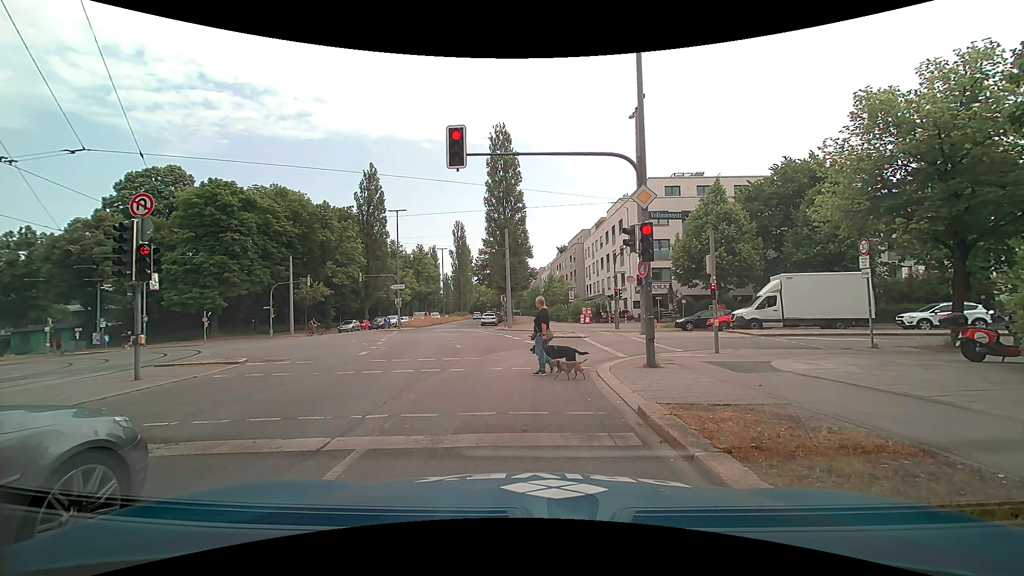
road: secondary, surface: asphalt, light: Day
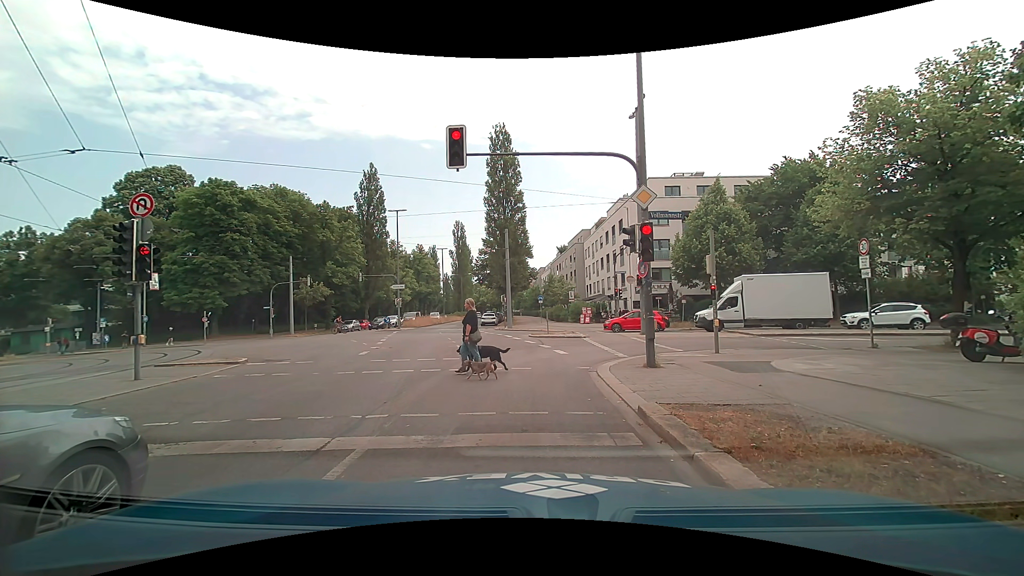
(0.0, 0.0) m; 0°
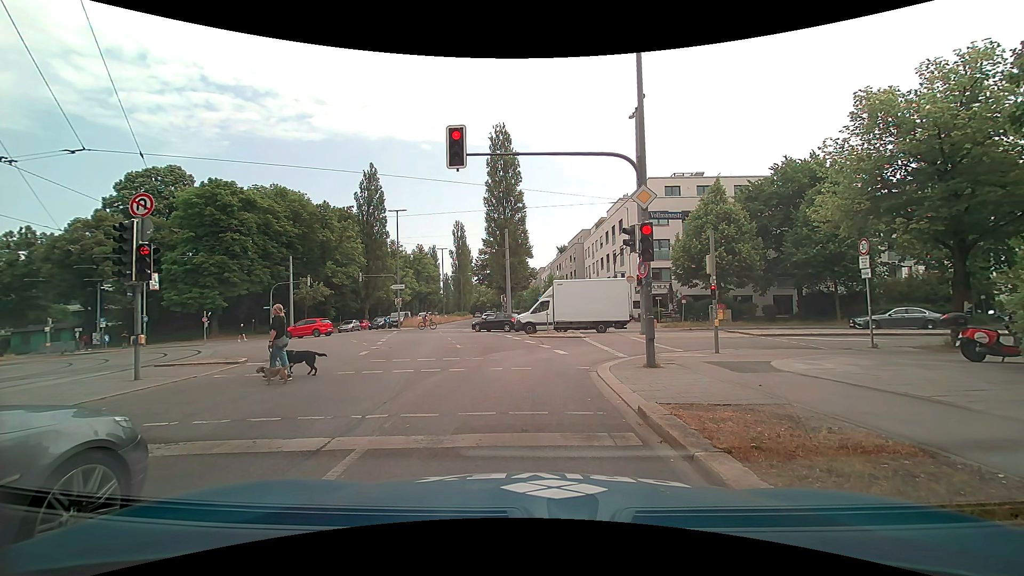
(0.0, 0.0) m; 0°
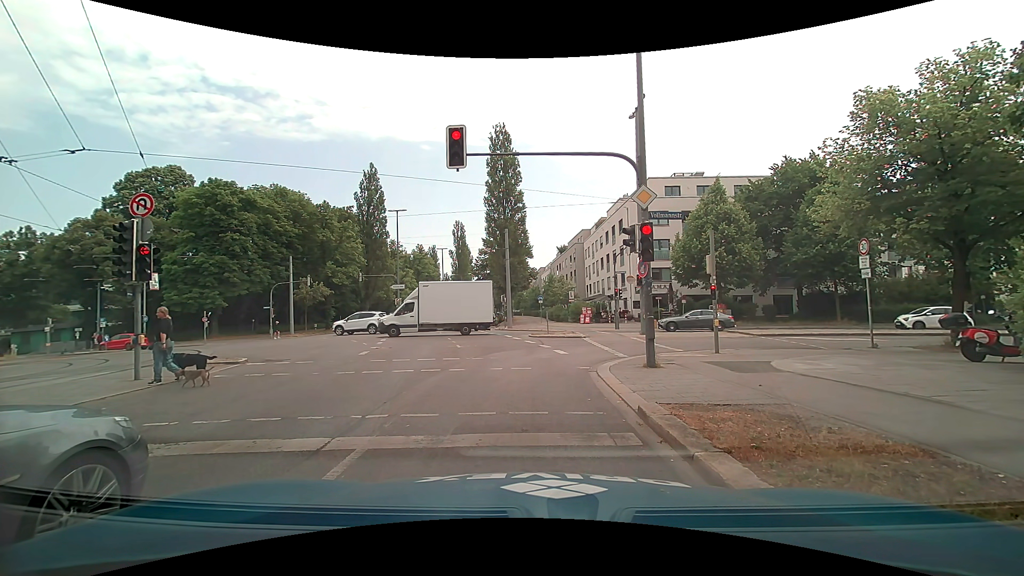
(0.0, 0.0) m; 0°
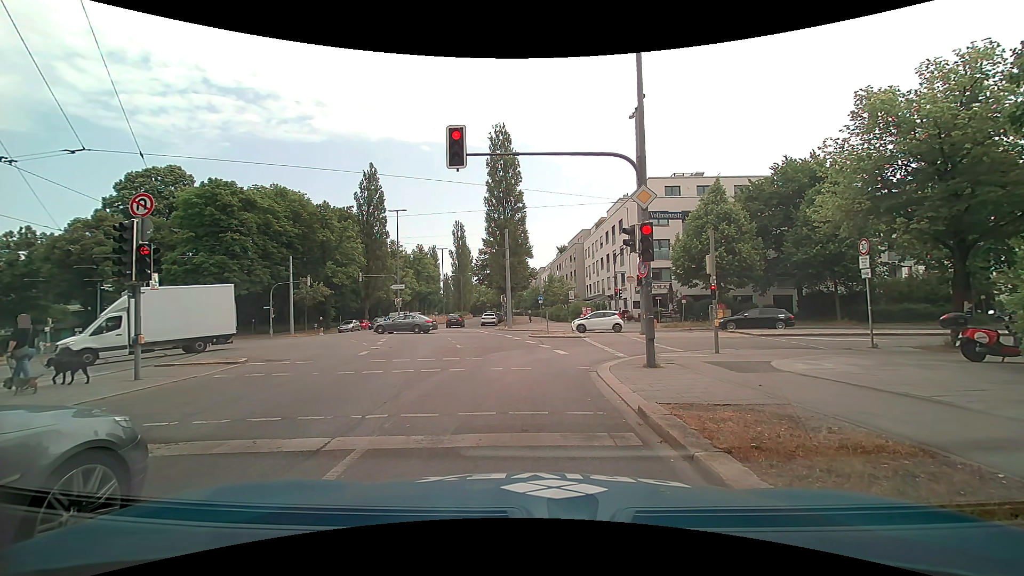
(0.0, 0.0) m; 0°
